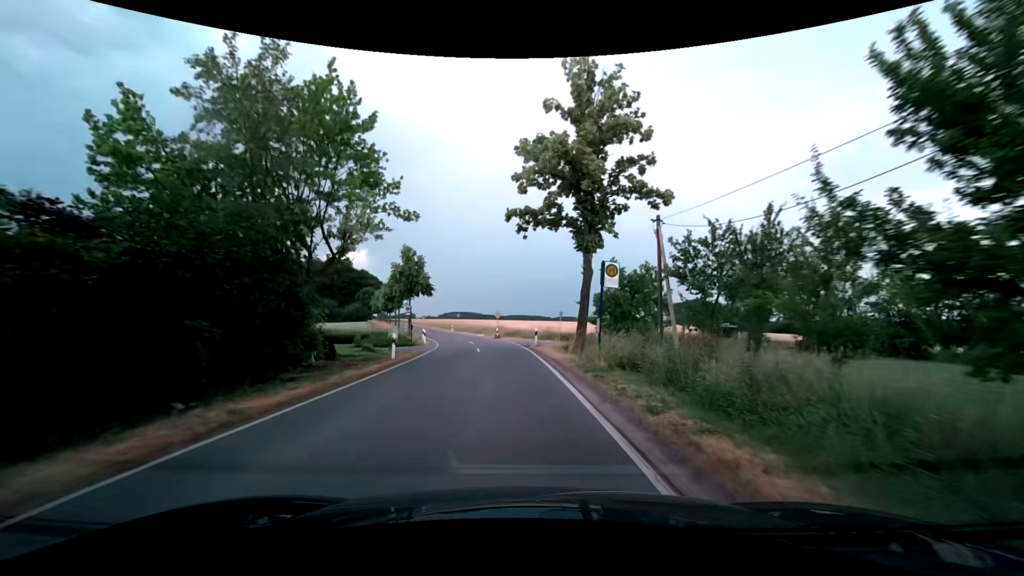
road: tertiary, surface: asphalt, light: Day
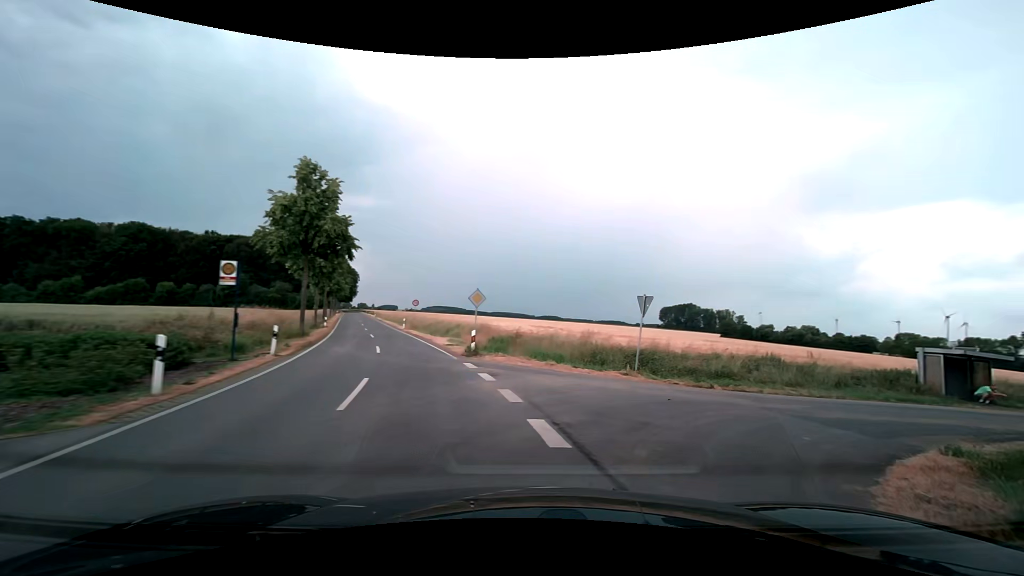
(-1.3, +28.4) m; 0°
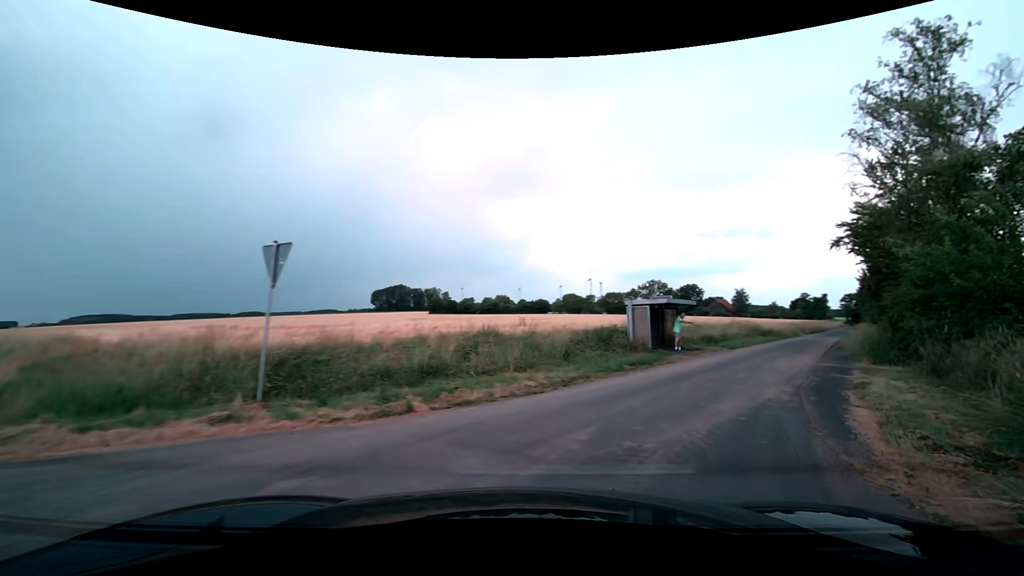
(+2.4, +8.4) m; +34°
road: unclassified
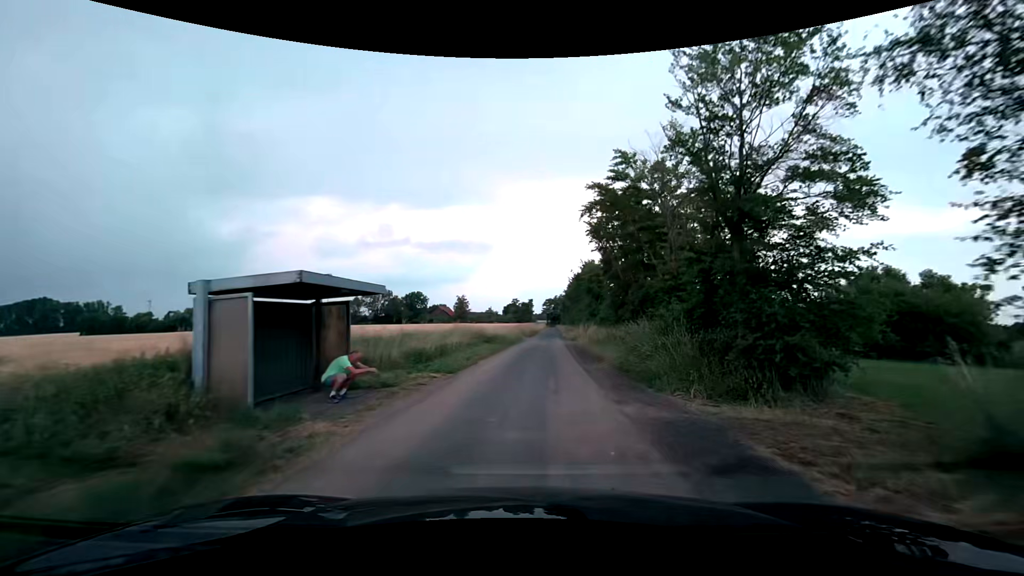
(+4.1, +13.0) m; +29°
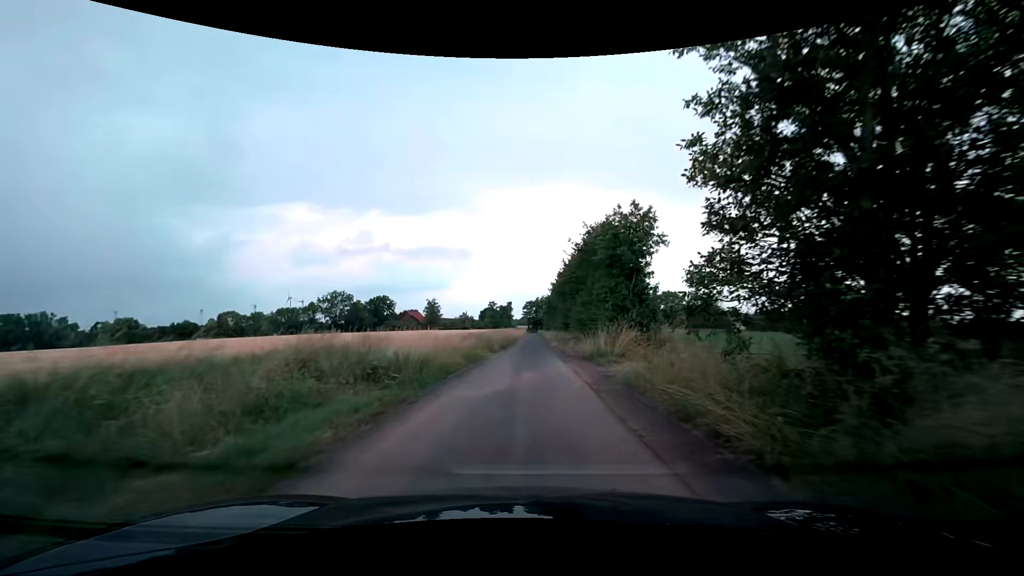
(+0.9, +23.9) m; +2°
